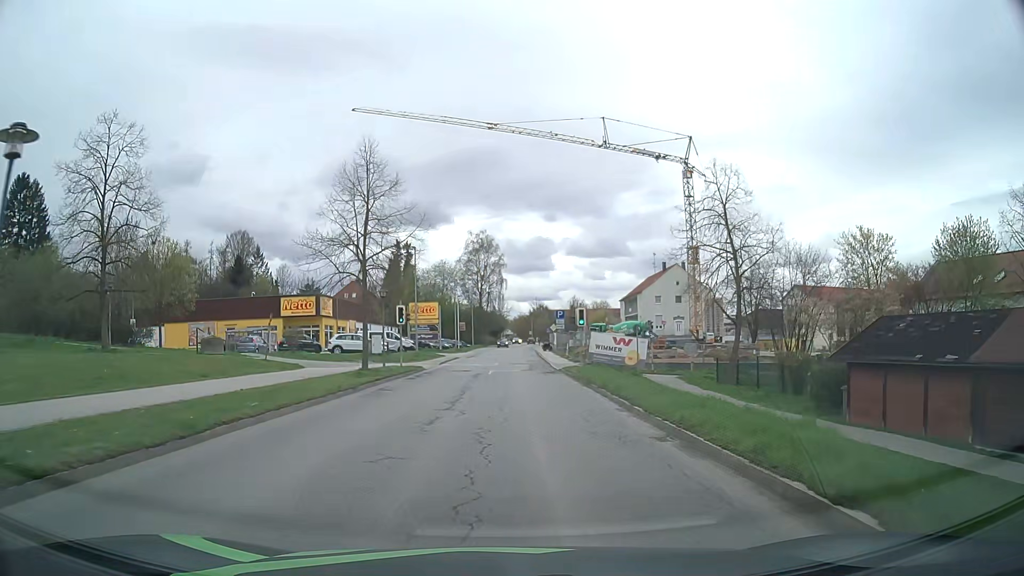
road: secondary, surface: asphalt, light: Day
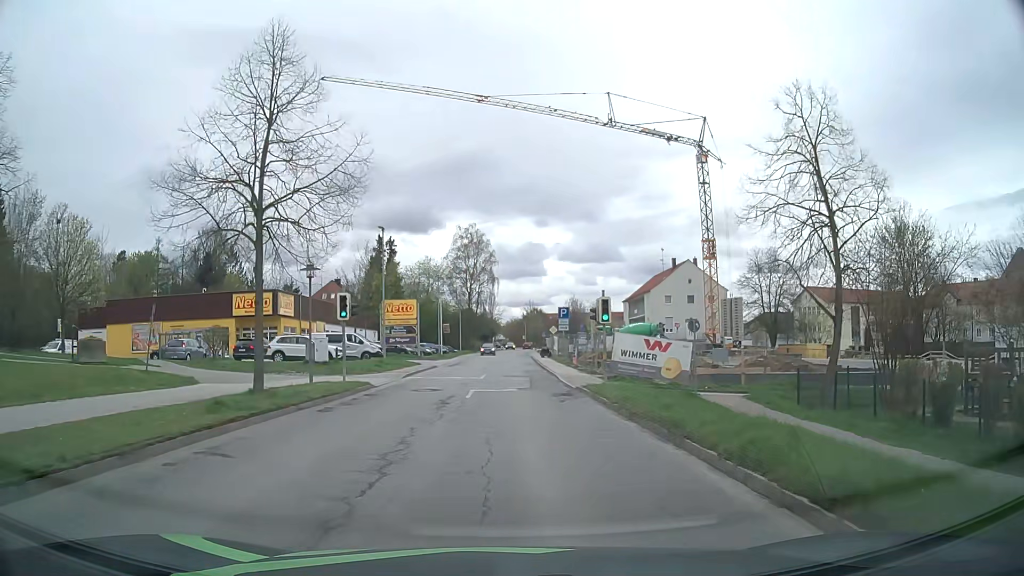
(+0.1, +11.5) m; 0°
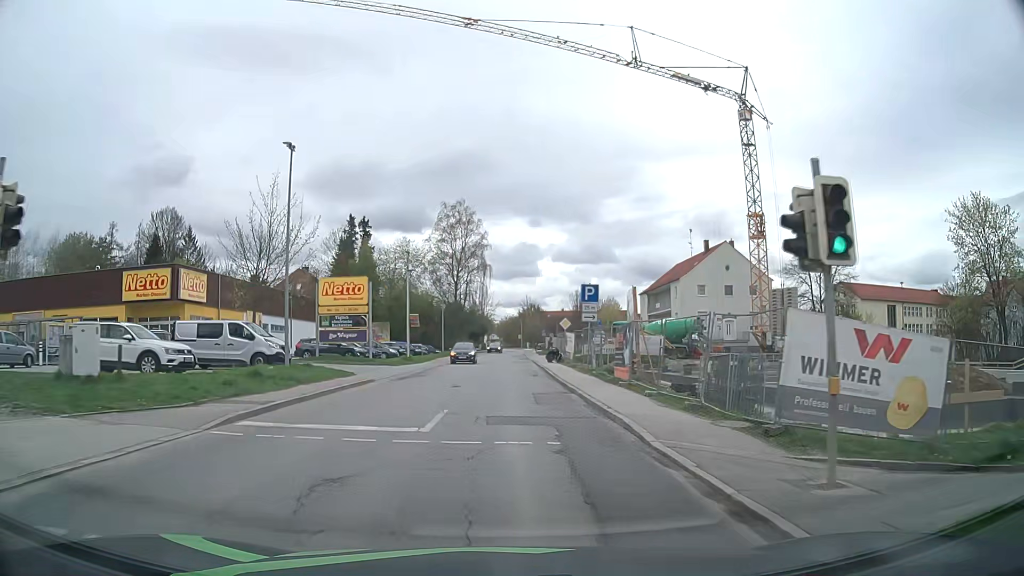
(+0.2, +18.7) m; 0°
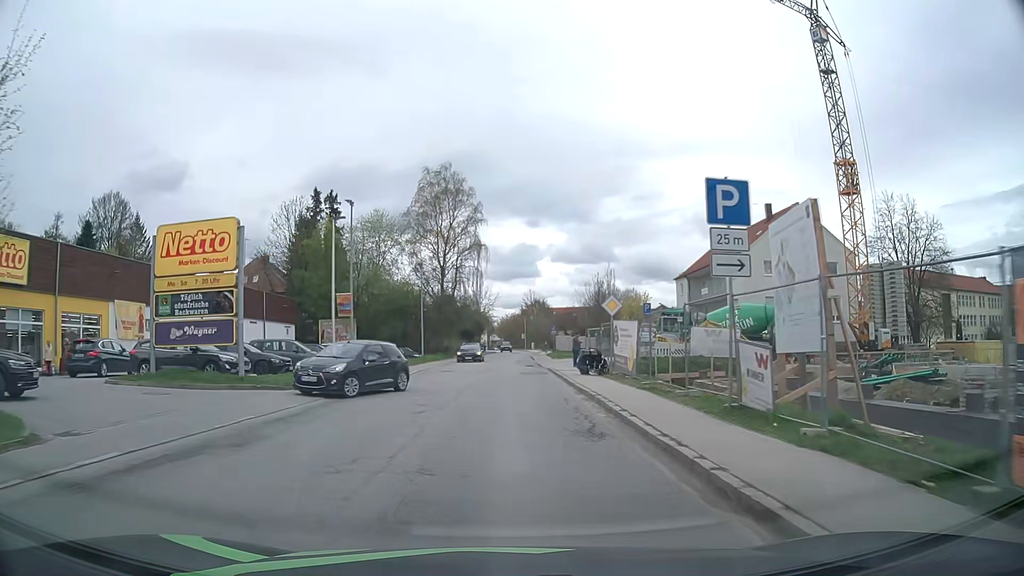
(+0.1, +20.2) m; 0°
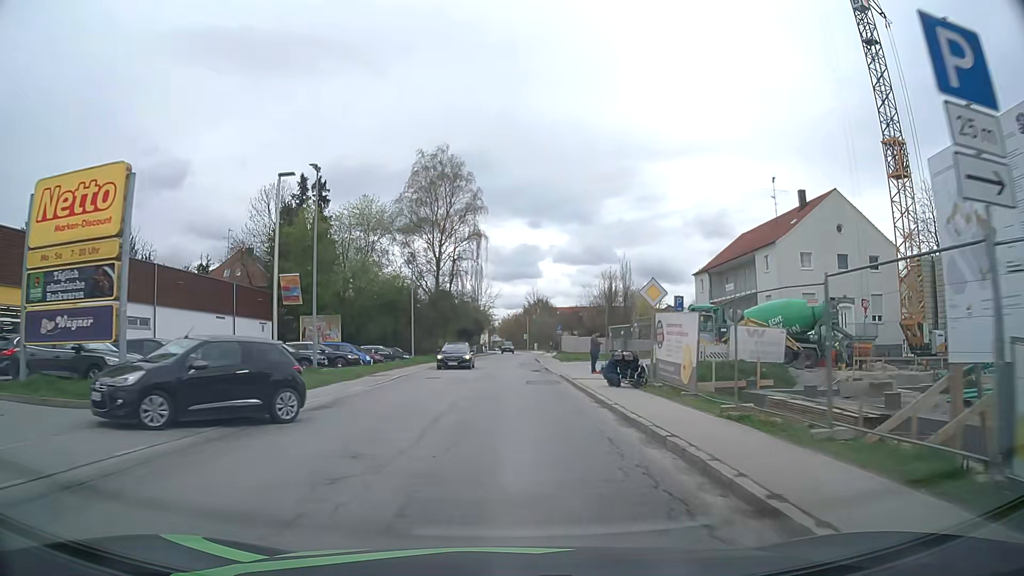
(+0.1, +7.0) m; 0°
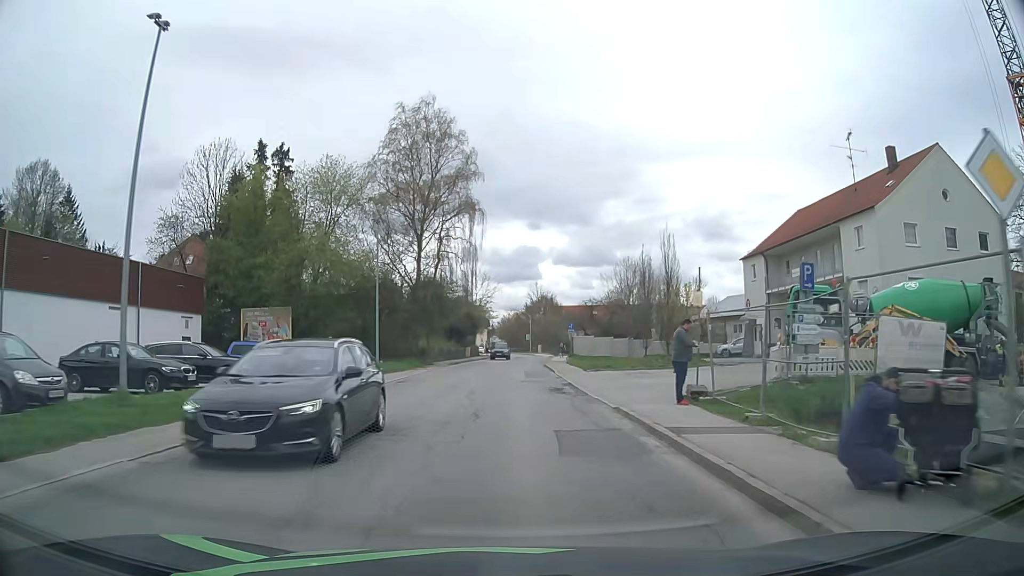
(0.0, +14.3) m; 0°
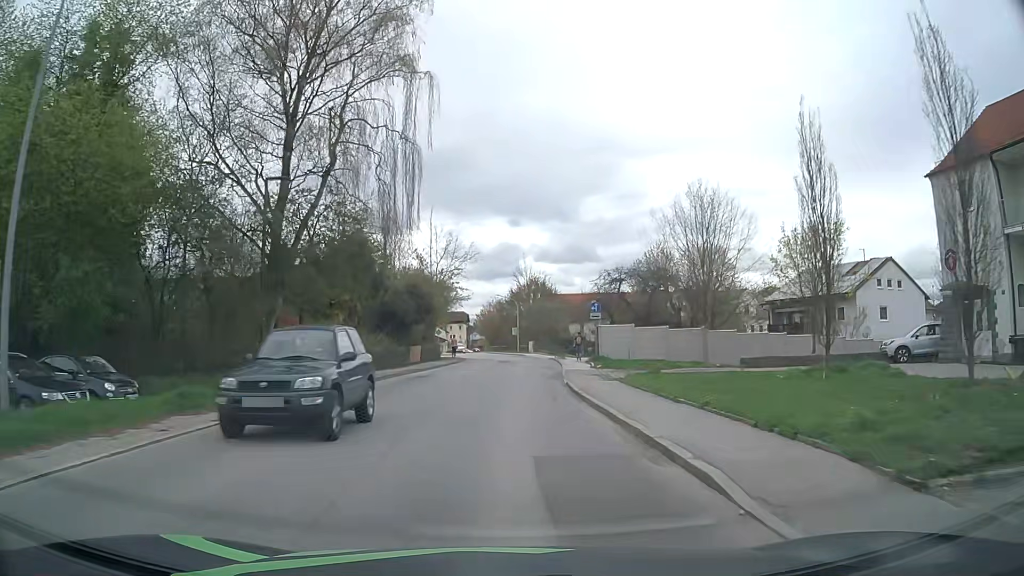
(+0.4, +28.5) m; +2°
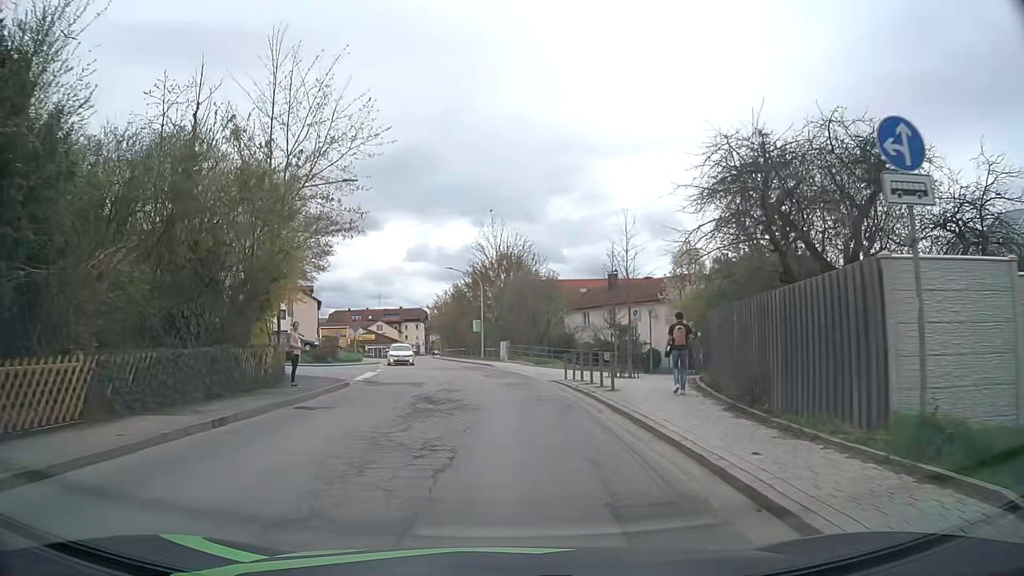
(+0.3, +31.4) m; +2°
(0, +10) (0, +20) (+2, +30) (+9, +36) (+18, +41) (+26, +46) (+35, +51) (+43, +57) (+52, +62) (+60, +68) m
